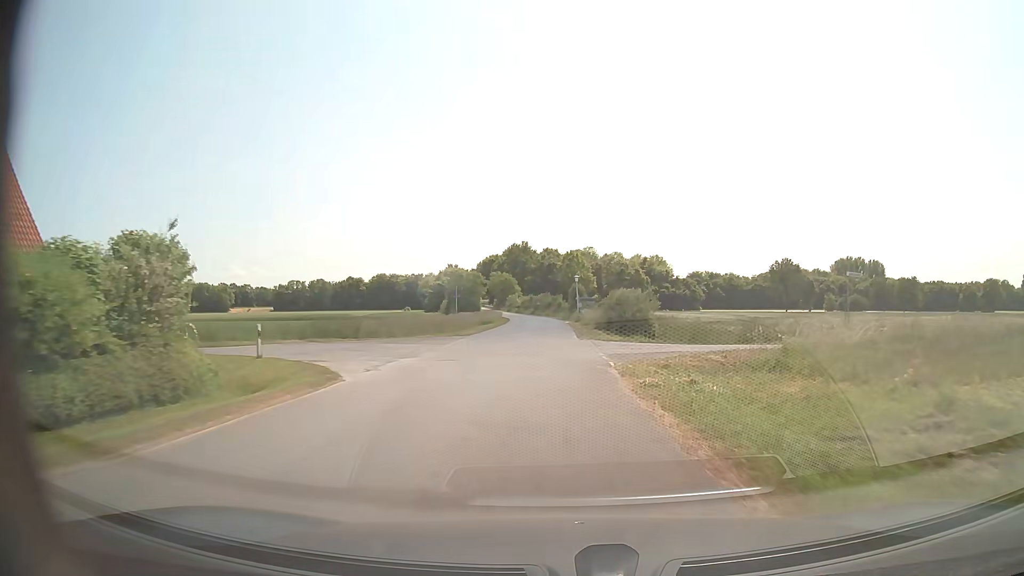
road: unclassified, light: Day
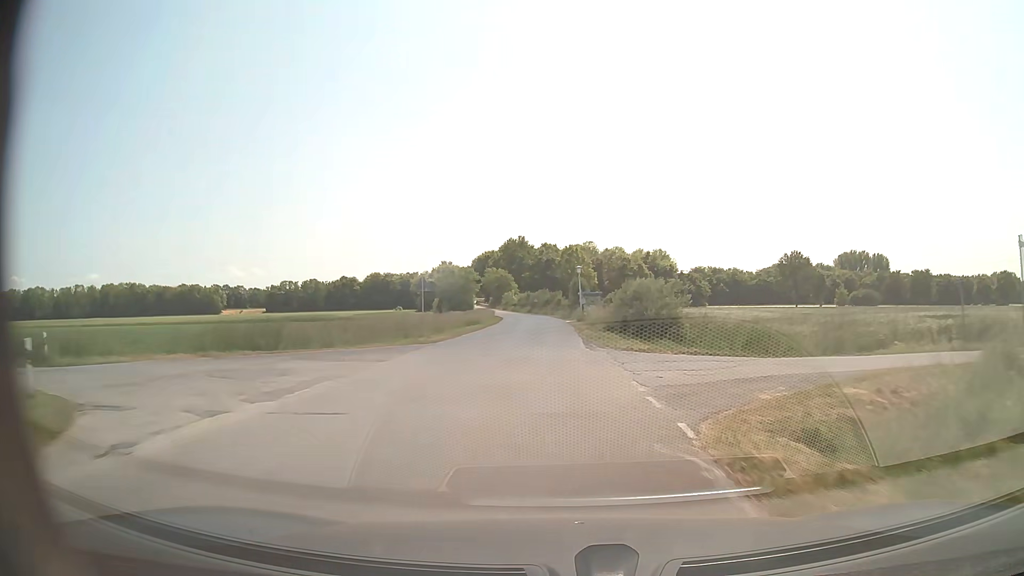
(0.0, +10.2) m; 0°
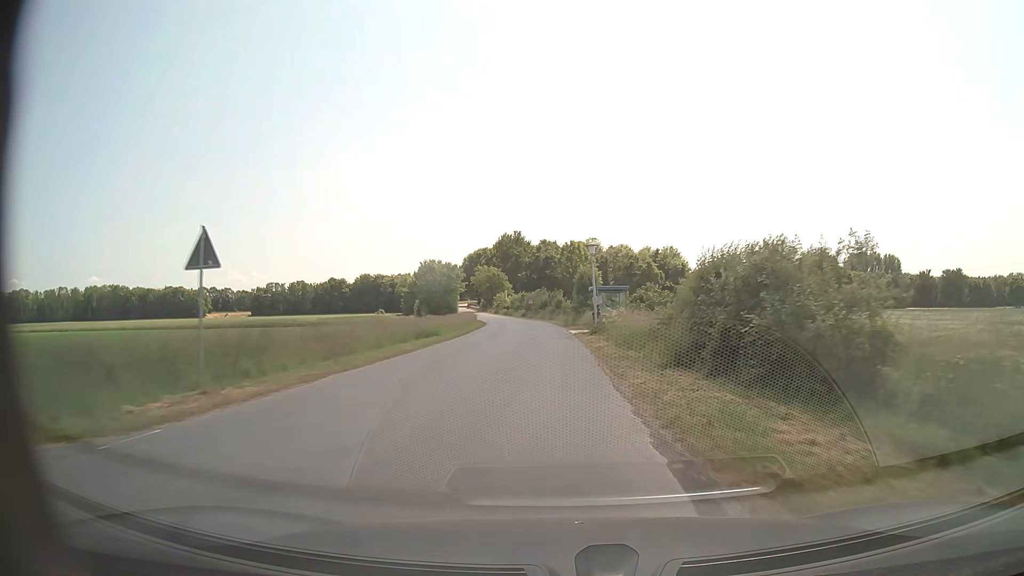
(-0.1, +20.3) m; 0°
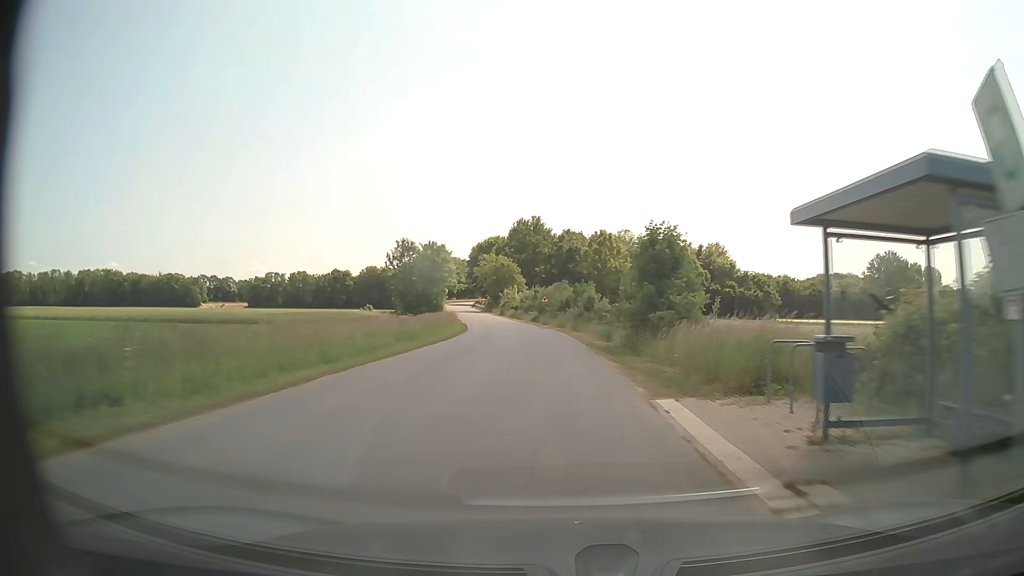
(-0.5, +30.4) m; -2°
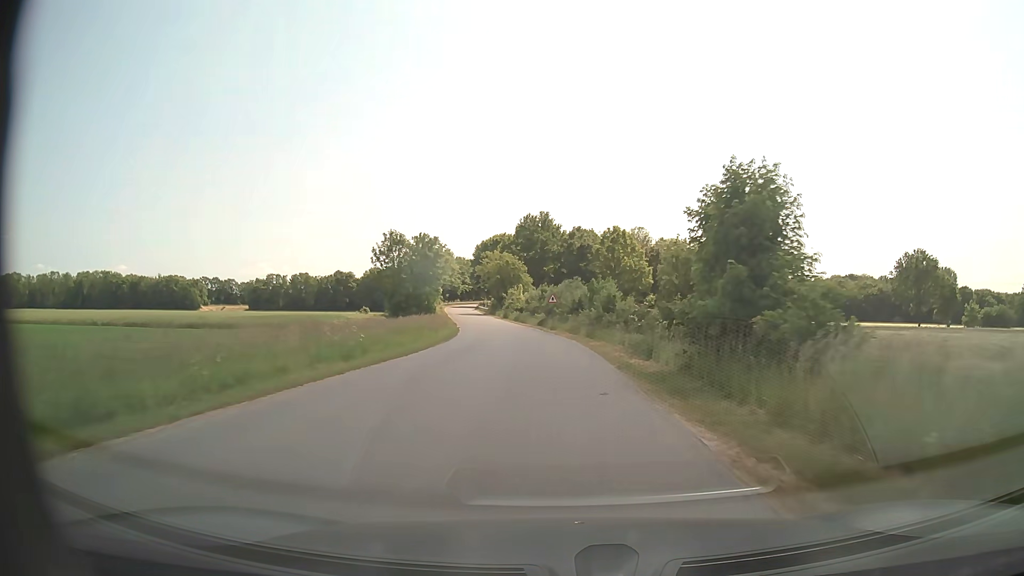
(-0.1, +10.1) m; -1°
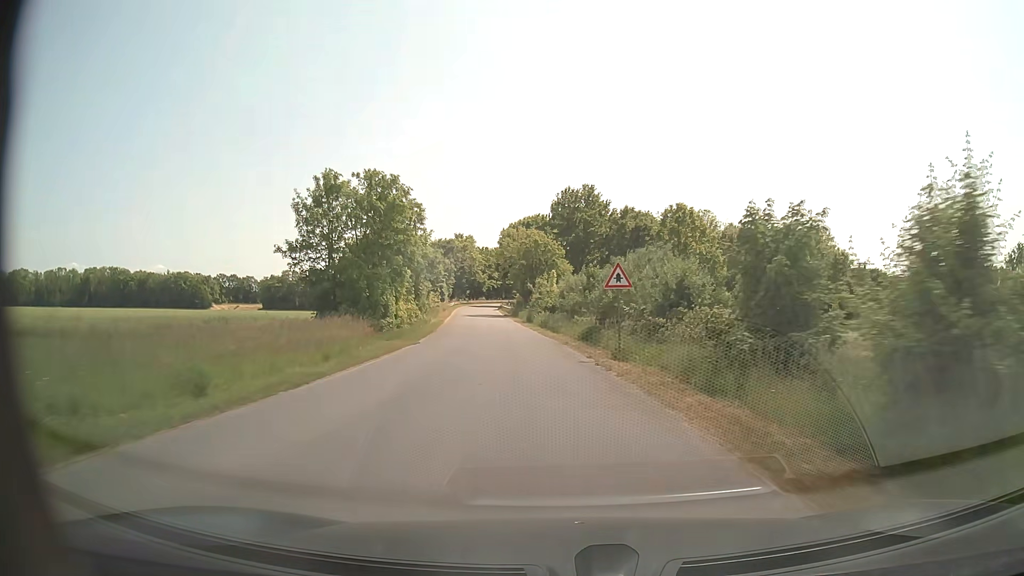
(-0.8, +30.3) m; -3°
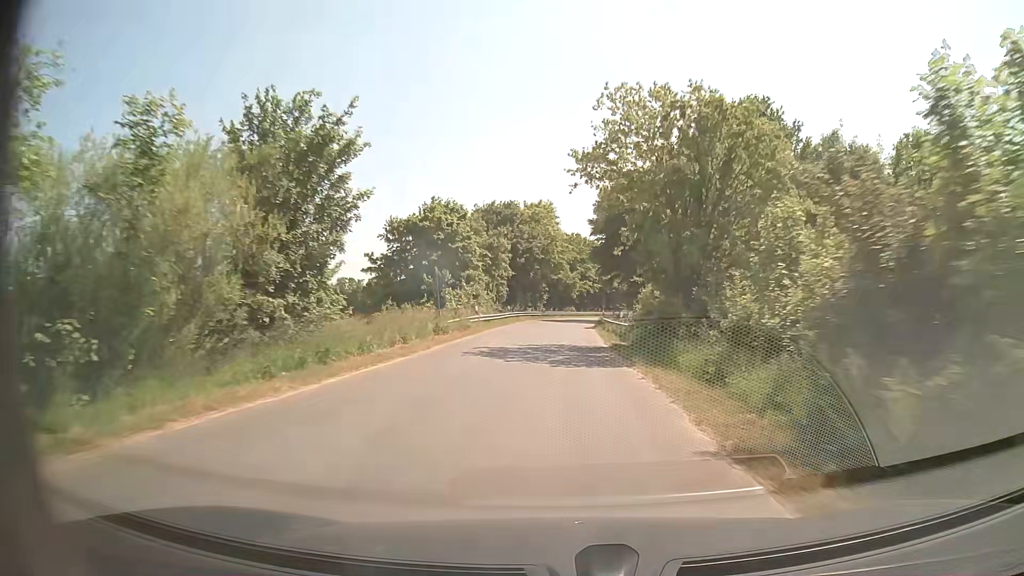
(-4.2, +50.5) m; -8°
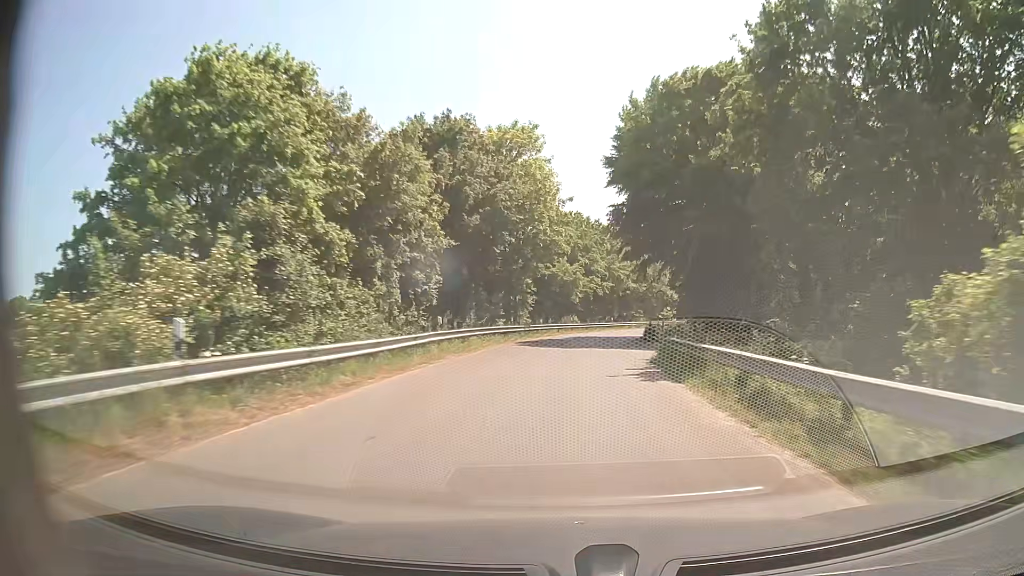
(-0.3, +31.4) m; 0°
(0, +10) (0, +20) (+1, +30) (+3, +40) (+4, +50) (+7, +59) (+10, +69) (+13, +78) (+17, +88) (+21, +97) m
